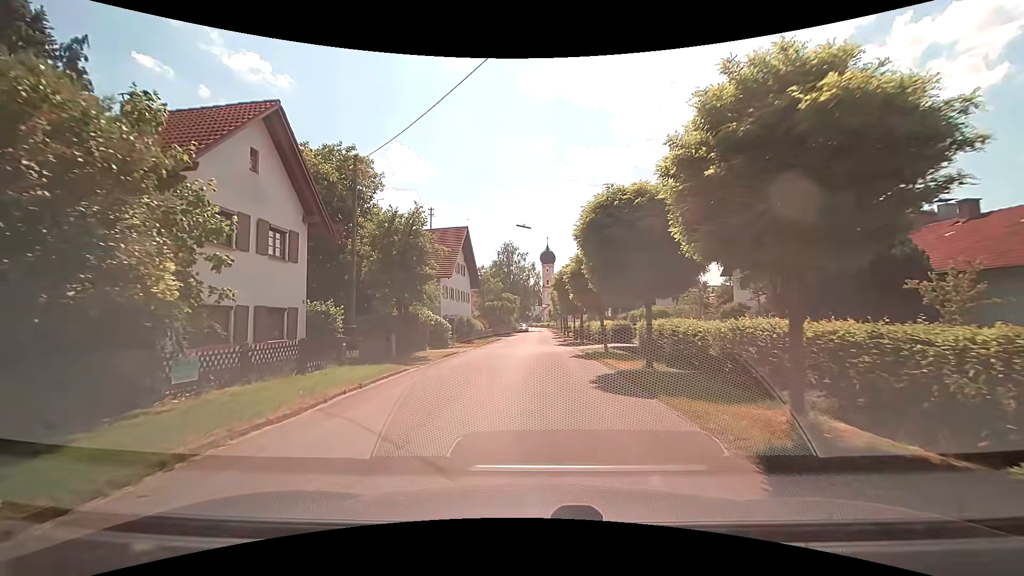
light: Day
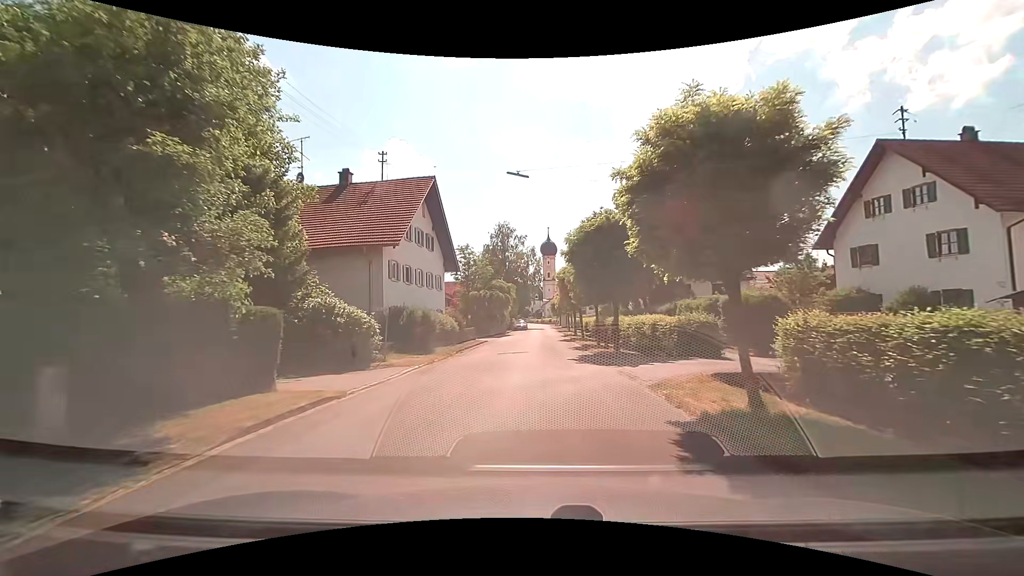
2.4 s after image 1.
(-0.1, +15.7) m; 0°
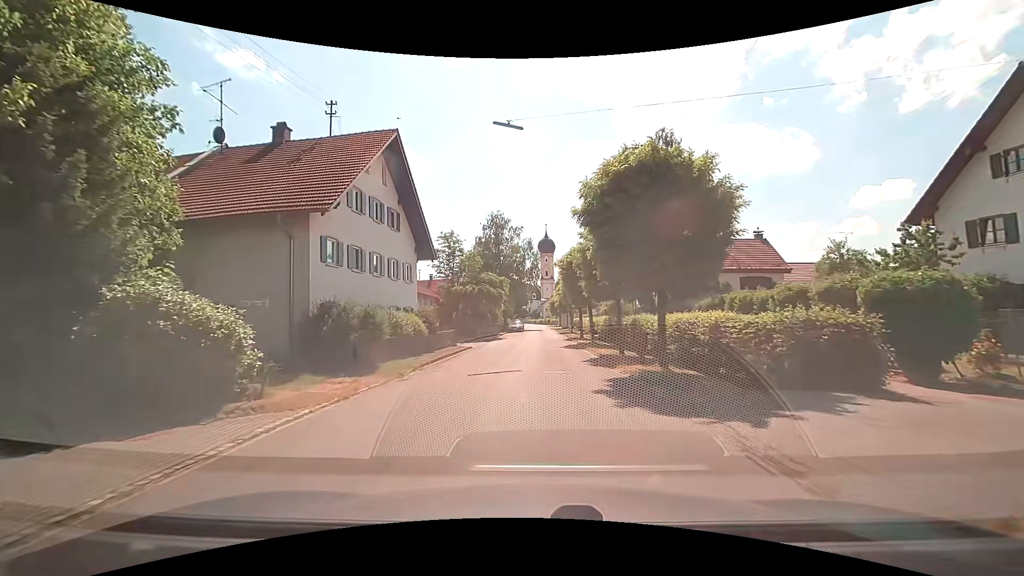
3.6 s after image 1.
(0.0, +8.1) m; -1°
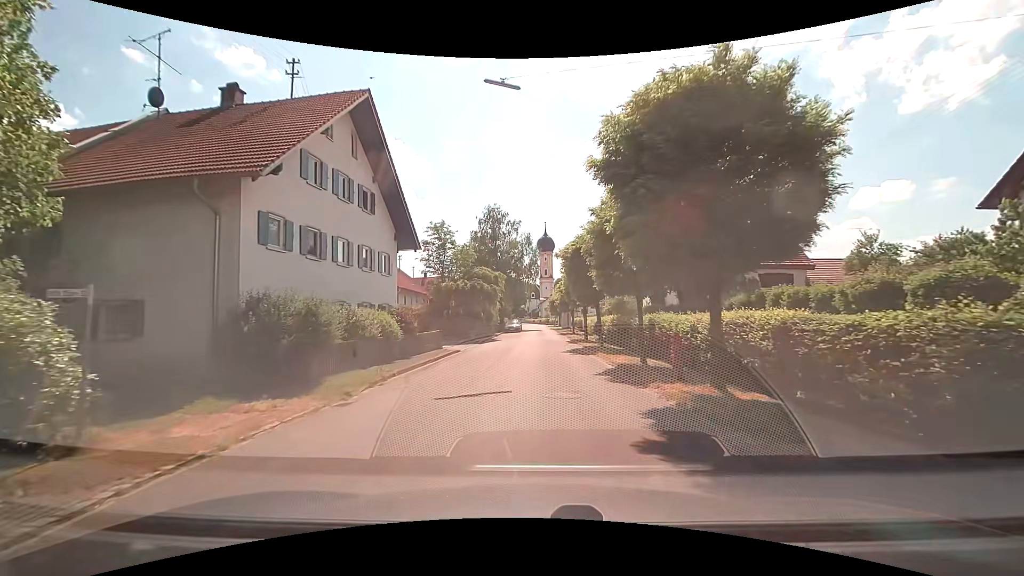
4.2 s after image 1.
(+0.1, +4.1) m; +1°
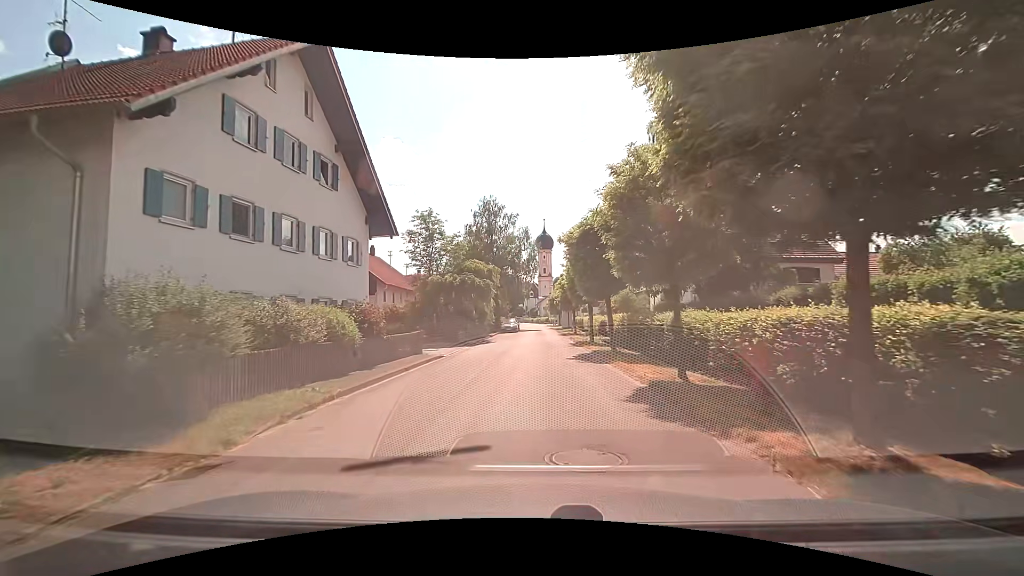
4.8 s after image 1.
(0.0, +4.2) m; 0°
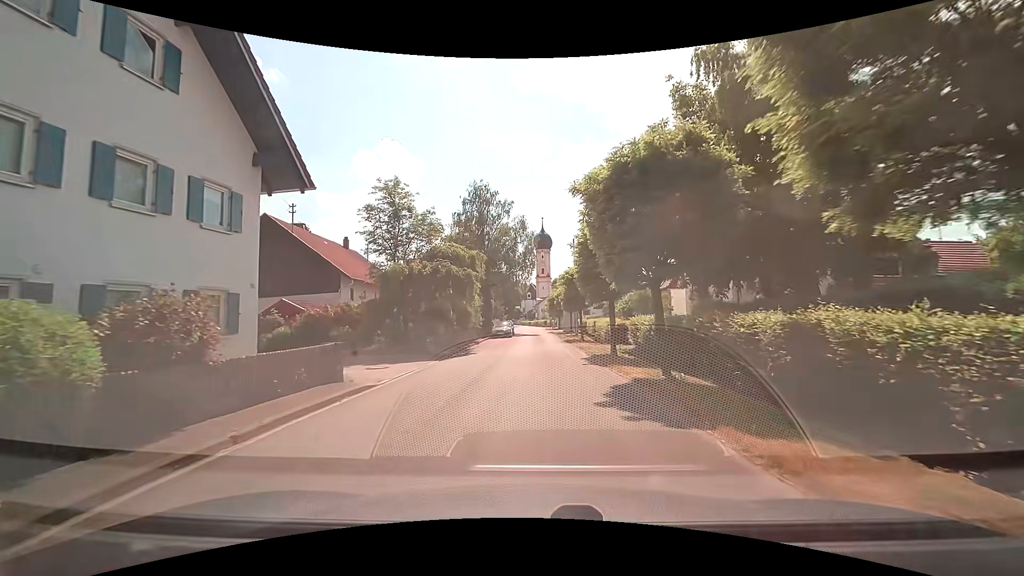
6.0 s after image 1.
(0.0, +8.5) m; -1°
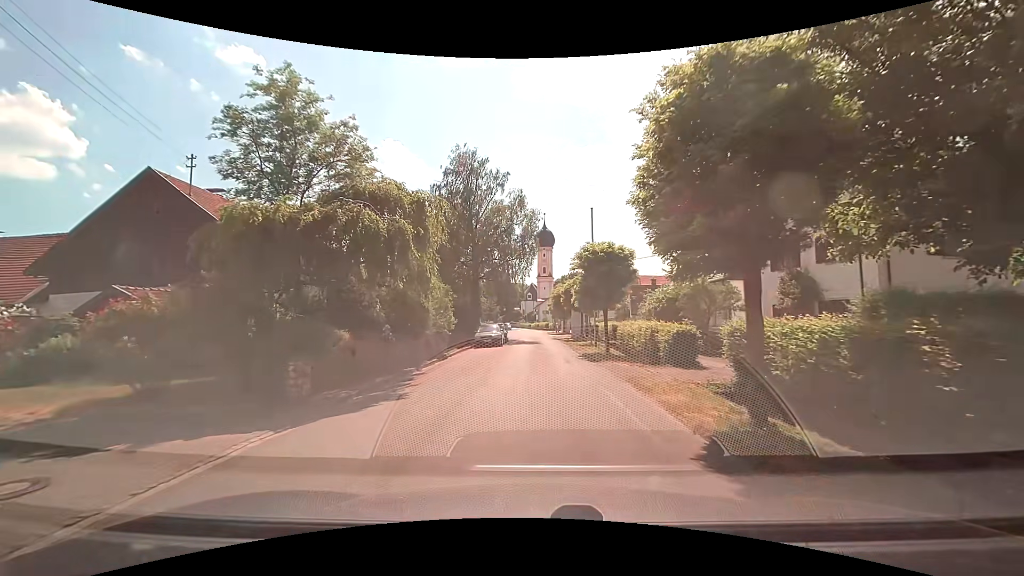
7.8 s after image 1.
(+0.2, +12.4) m; 0°
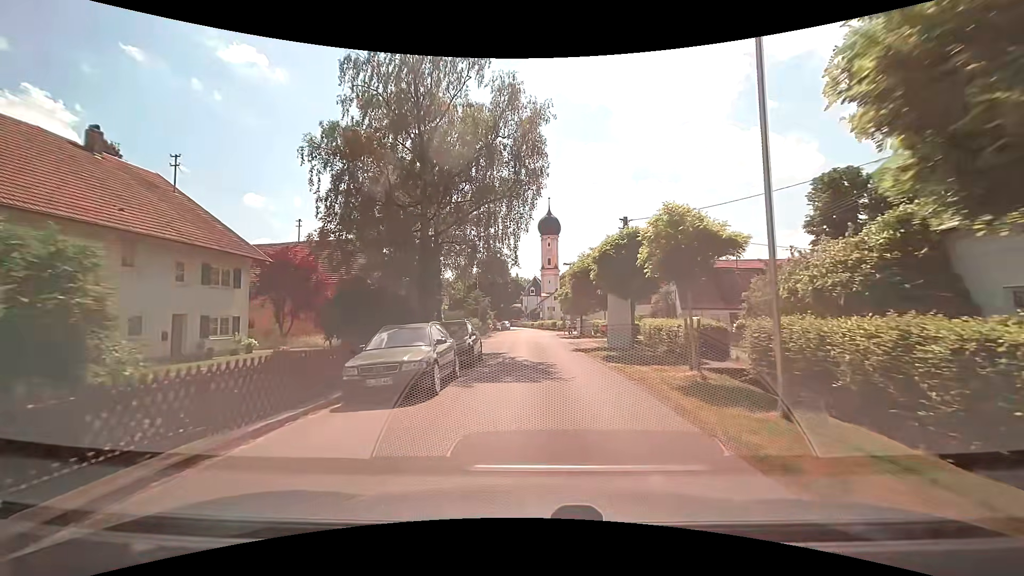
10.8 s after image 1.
(+0.2, +21.3) m; 0°
(0, +10) (0, +20) (0, +30) (0, +40) (0, +50) (0, +60) (0, +70) (+1, +80) (0, +90) (-1, +100) m
